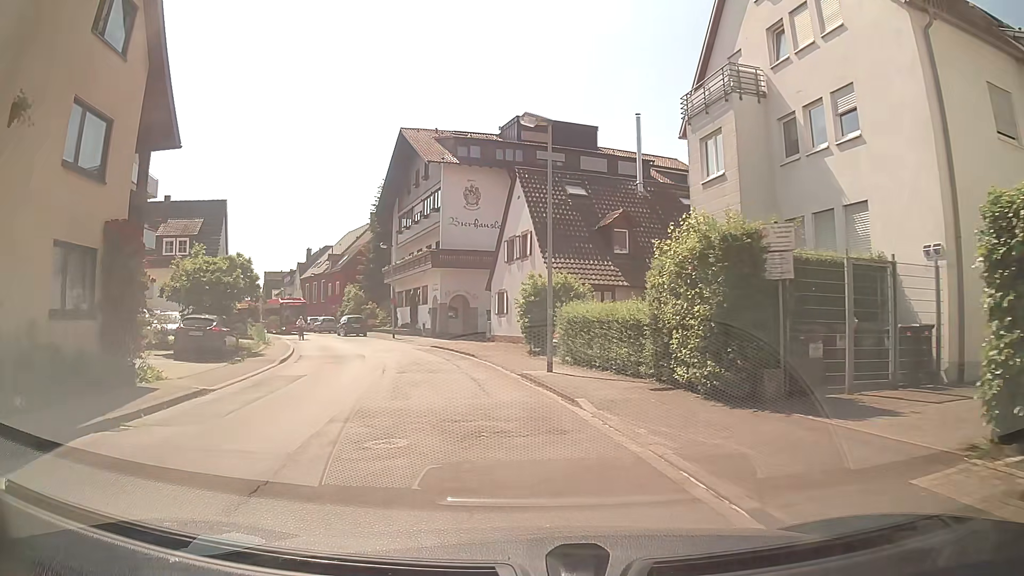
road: tertiary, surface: asphalt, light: Day
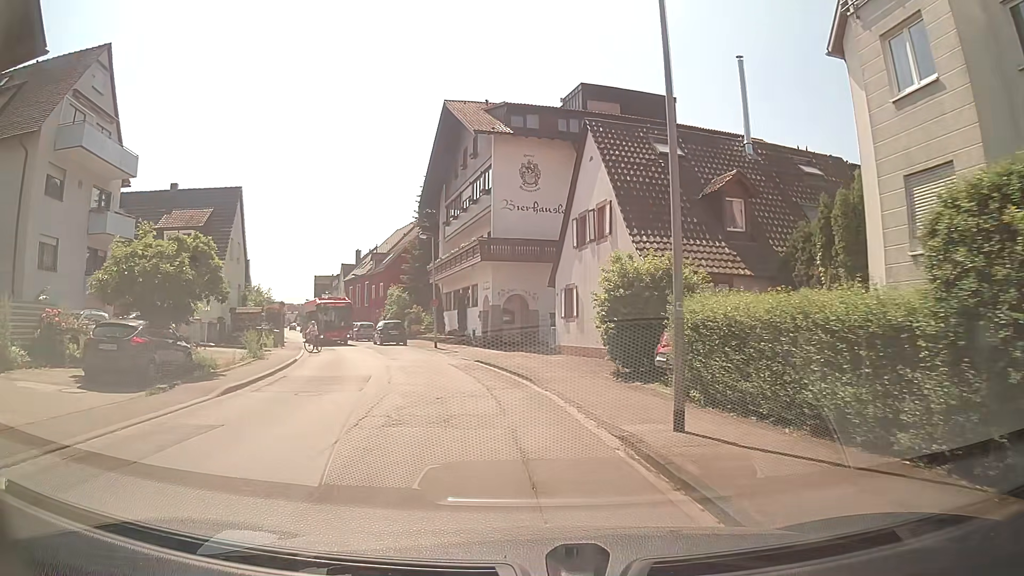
(-0.2, +8.1) m; -4°
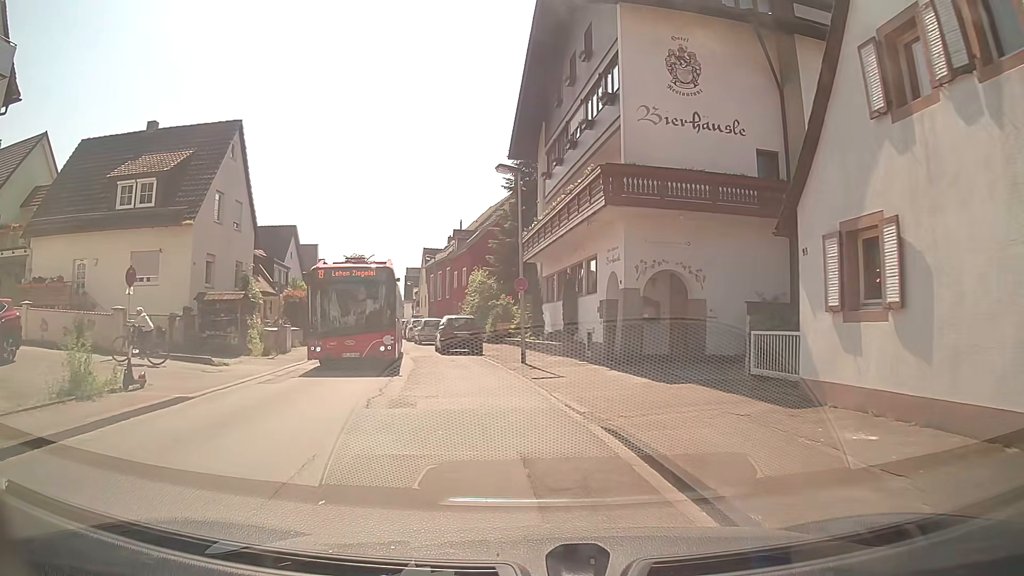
(-1.3, +15.6) m; -9°
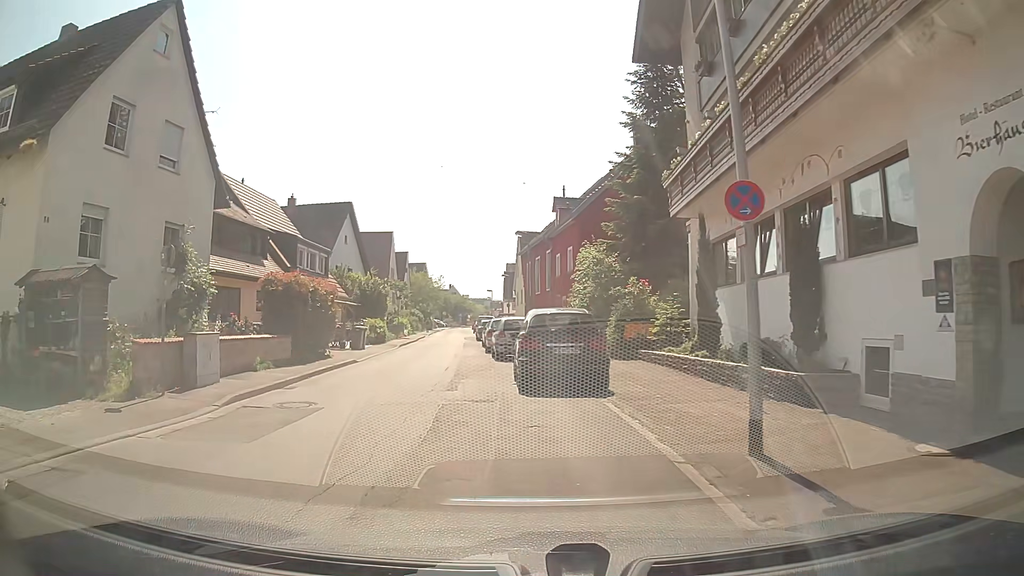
(-1.1, +14.6) m; -8°
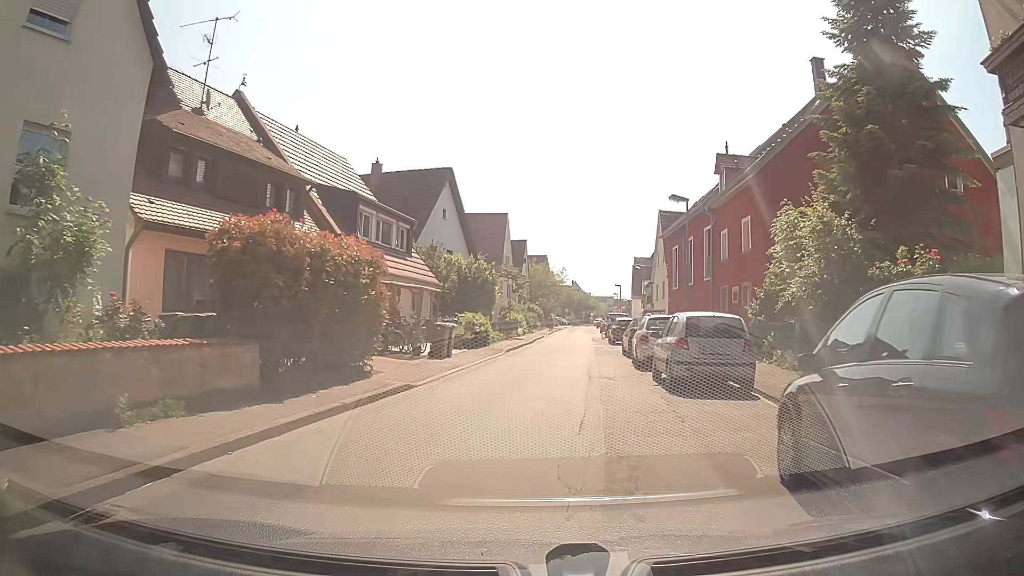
(-1.5, +10.6) m; -10°
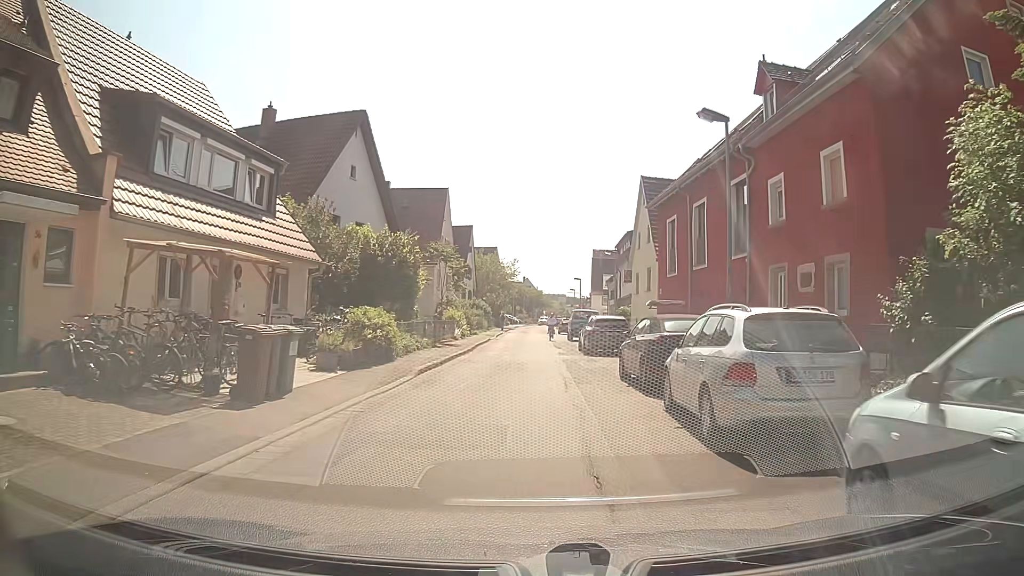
(+0.4, +11.5) m; +3°
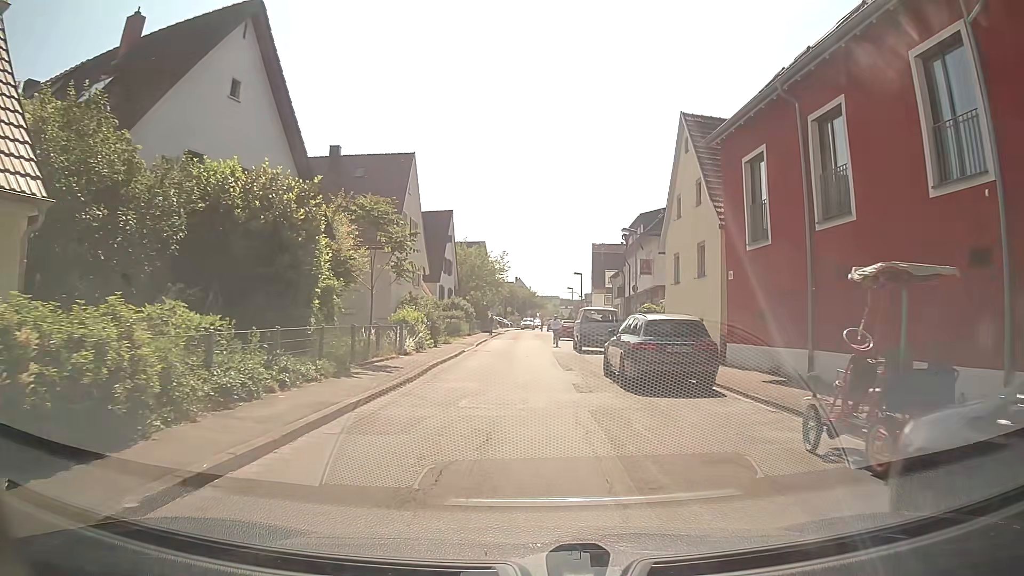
(0.0, +12.1) m; 0°
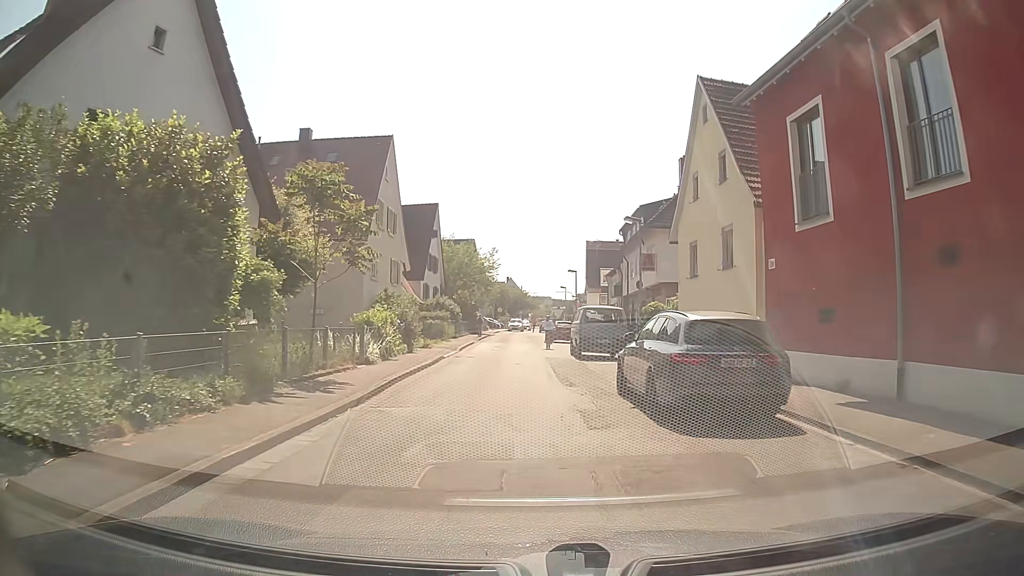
(0.0, +4.1) m; 0°
